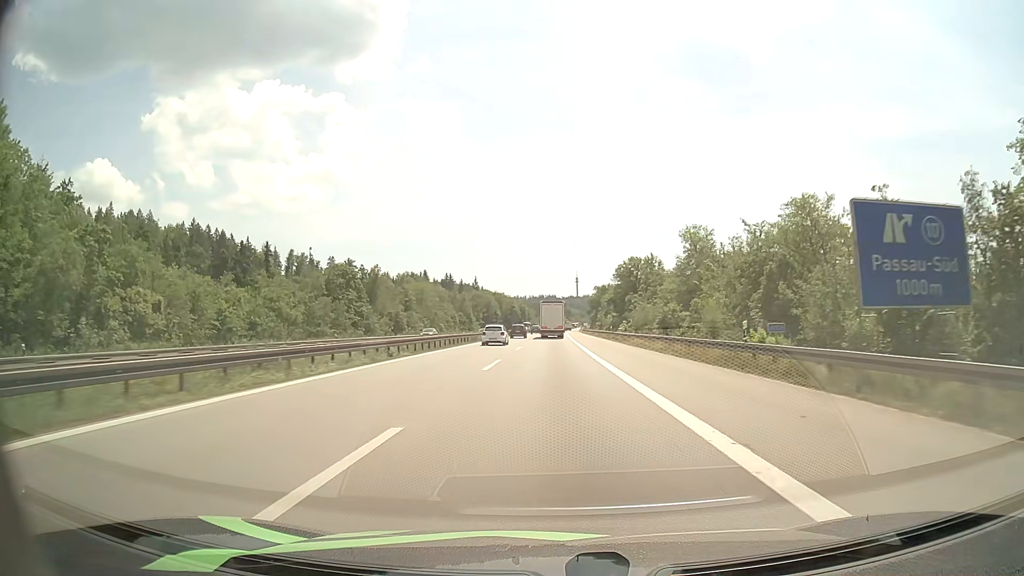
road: motorway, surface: asphalt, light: Day
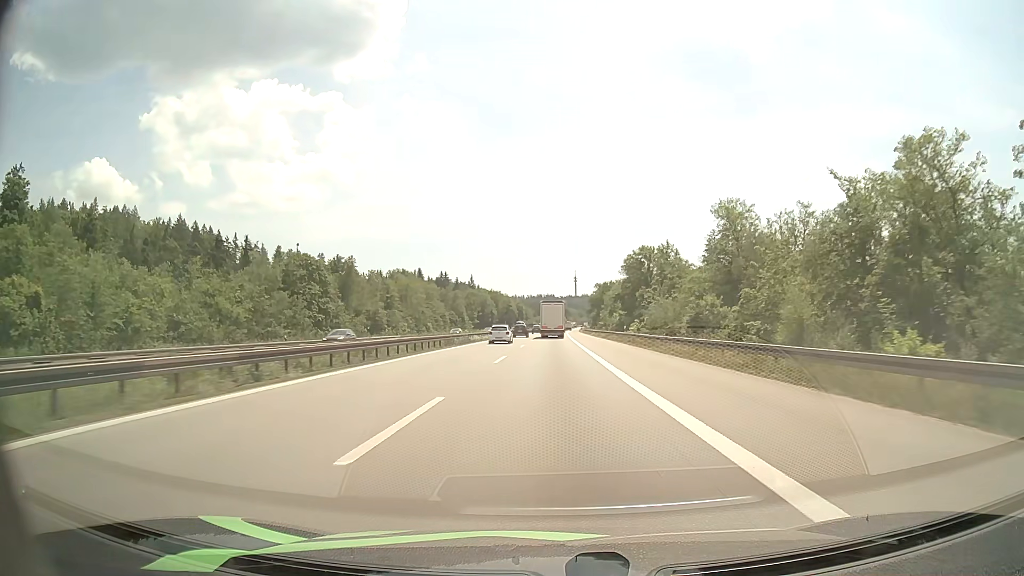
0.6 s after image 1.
(0.0, +14.2) m; 0°
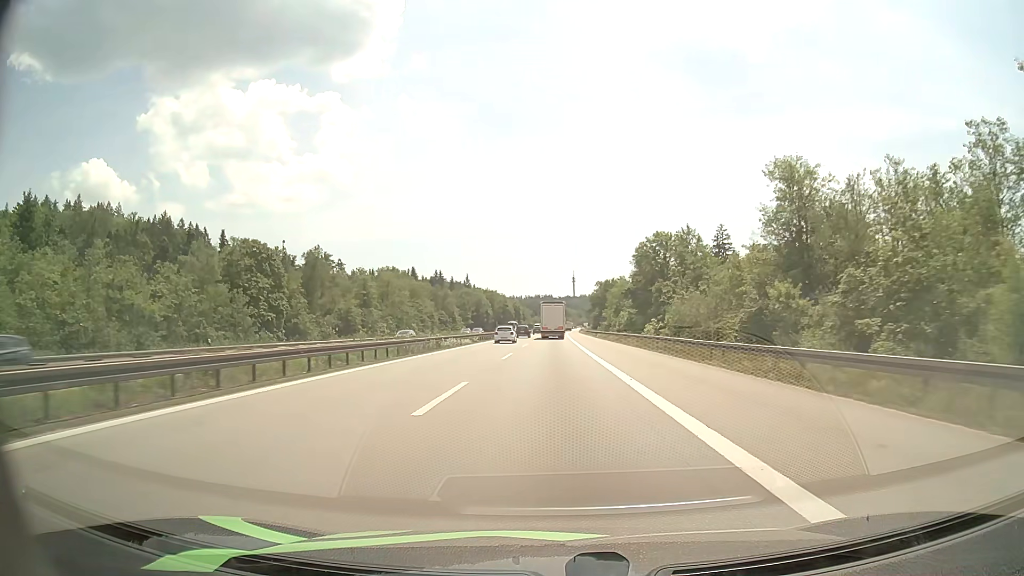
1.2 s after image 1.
(0.0, +14.2) m; 0°
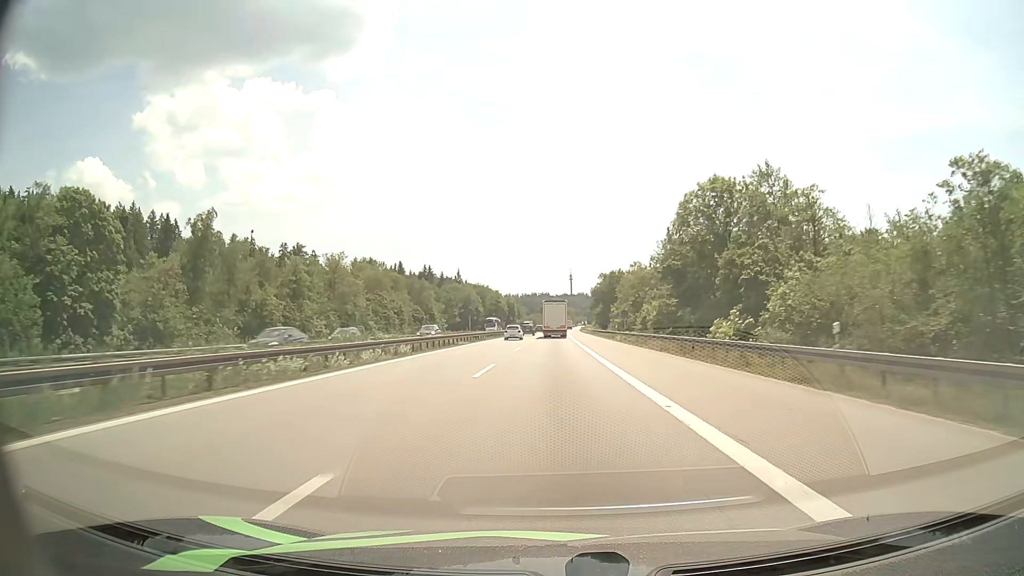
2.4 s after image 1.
(+0.1, +28.5) m; 0°
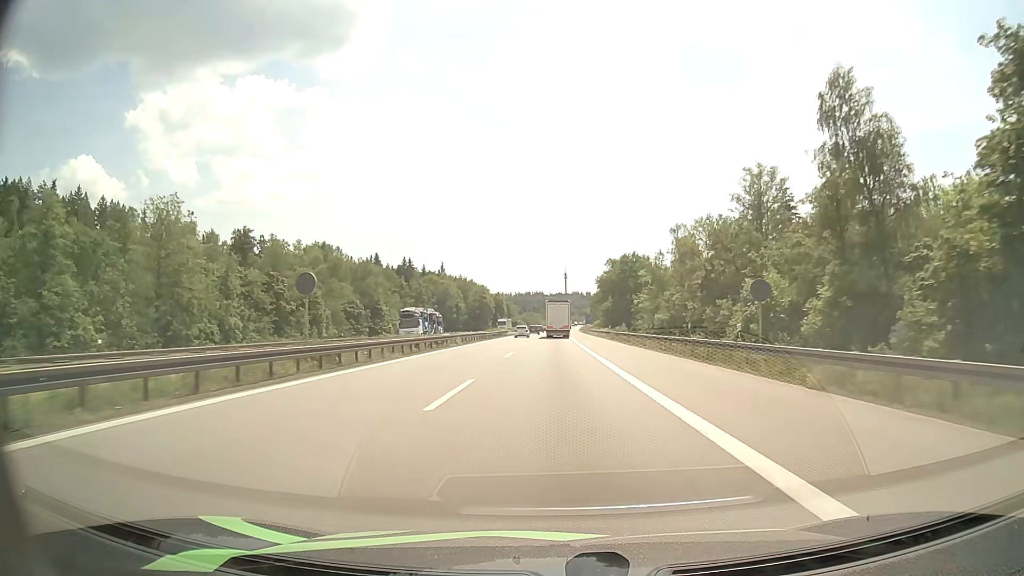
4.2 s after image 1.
(+0.2, +42.8) m; +1°
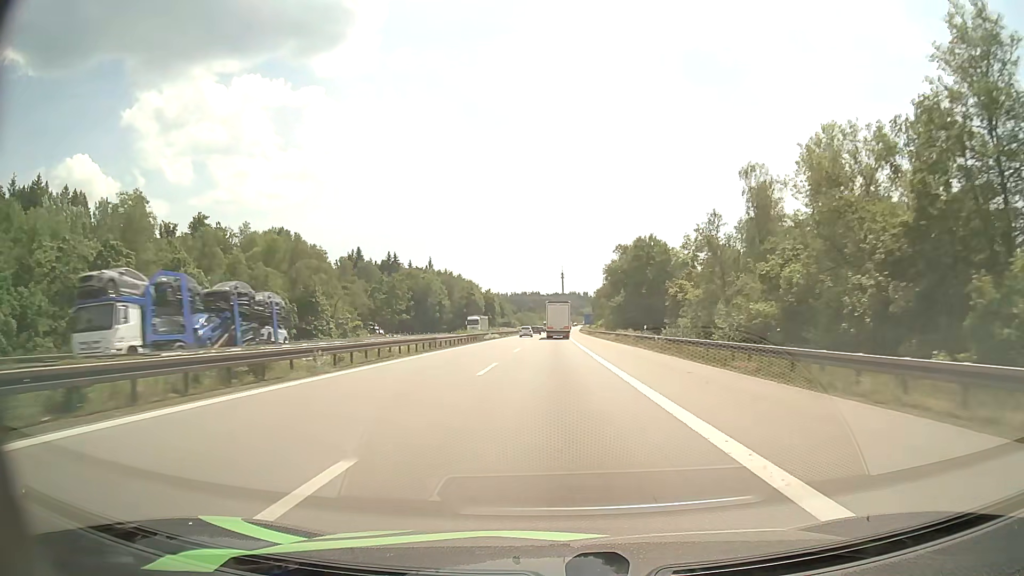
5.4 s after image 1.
(+0.1, +28.4) m; 0°
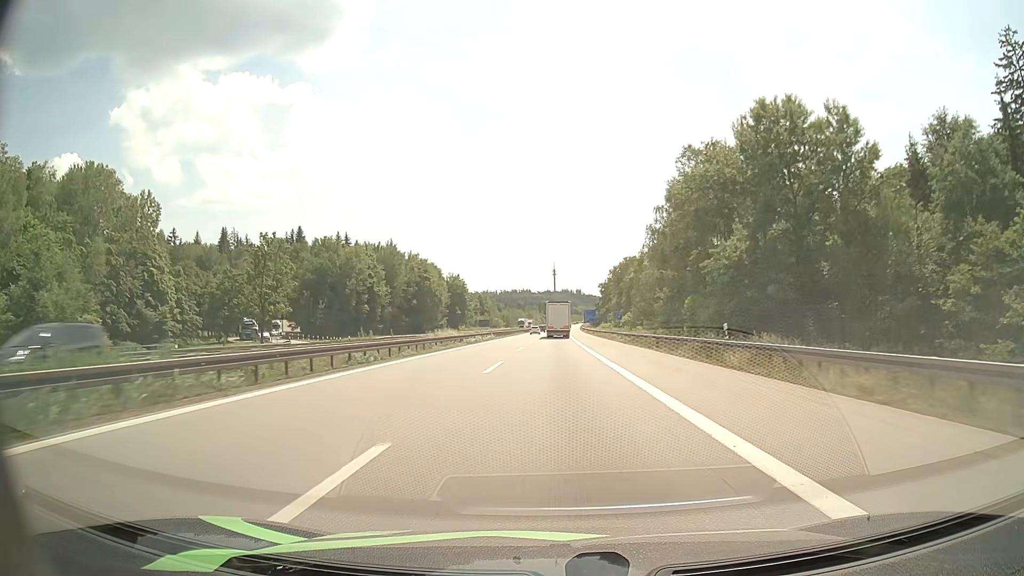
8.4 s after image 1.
(+0.3, +70.8) m; +1°
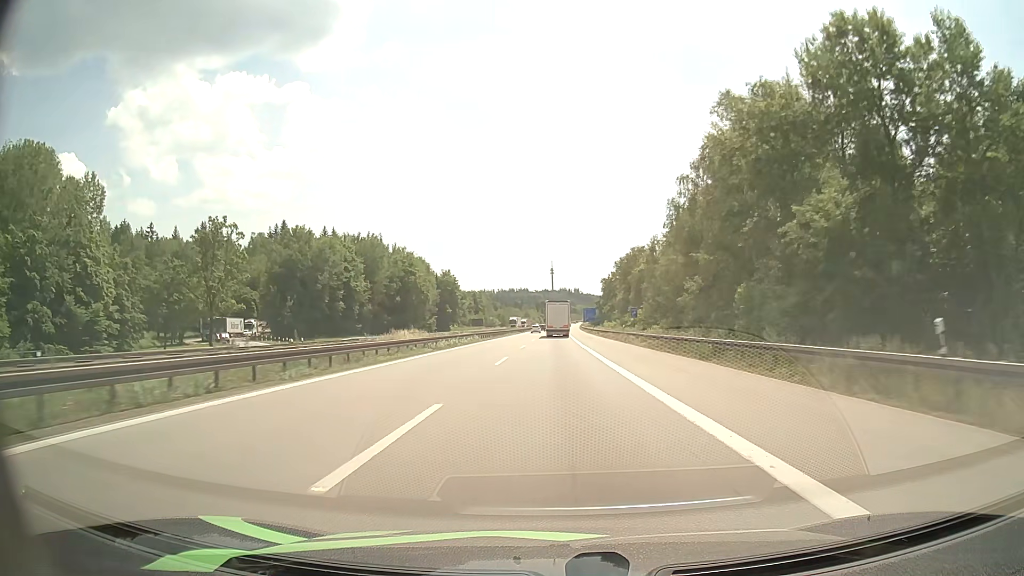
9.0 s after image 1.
(0.0, +14.2) m; 0°
(0, +10) (0, +20) (0, +30) (0, +40) (0, +50) (+1, +60) (+1, +70) (+1, +80) (+1, +90) (+1, +100) m
